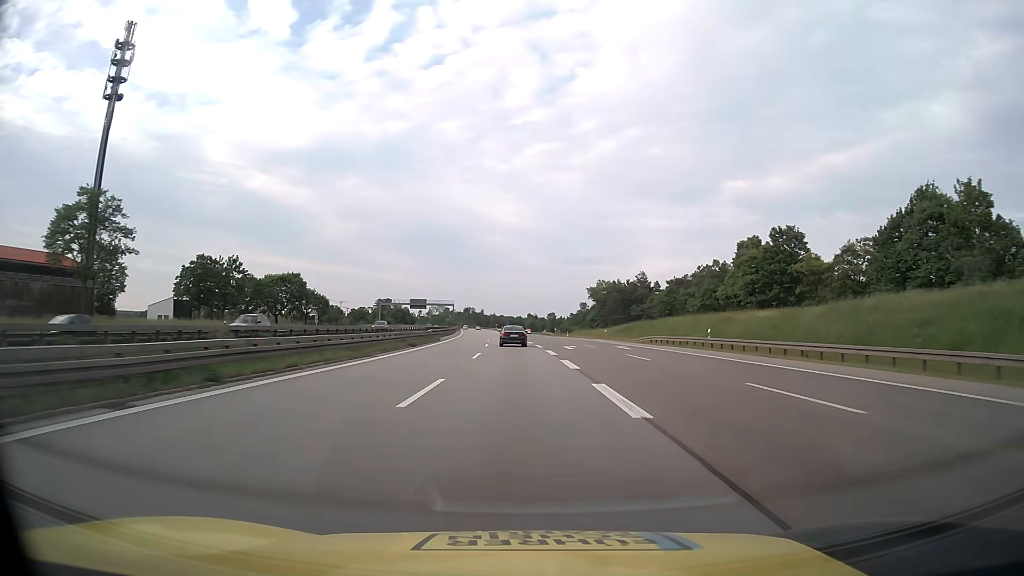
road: motorway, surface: asphalt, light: Day
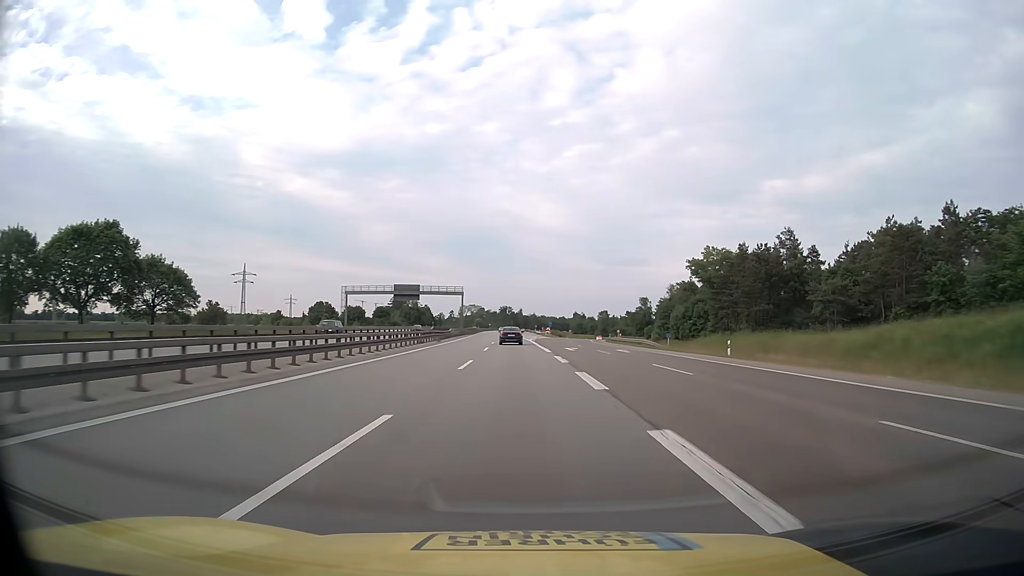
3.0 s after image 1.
(-2.3, +79.1) m; -3°
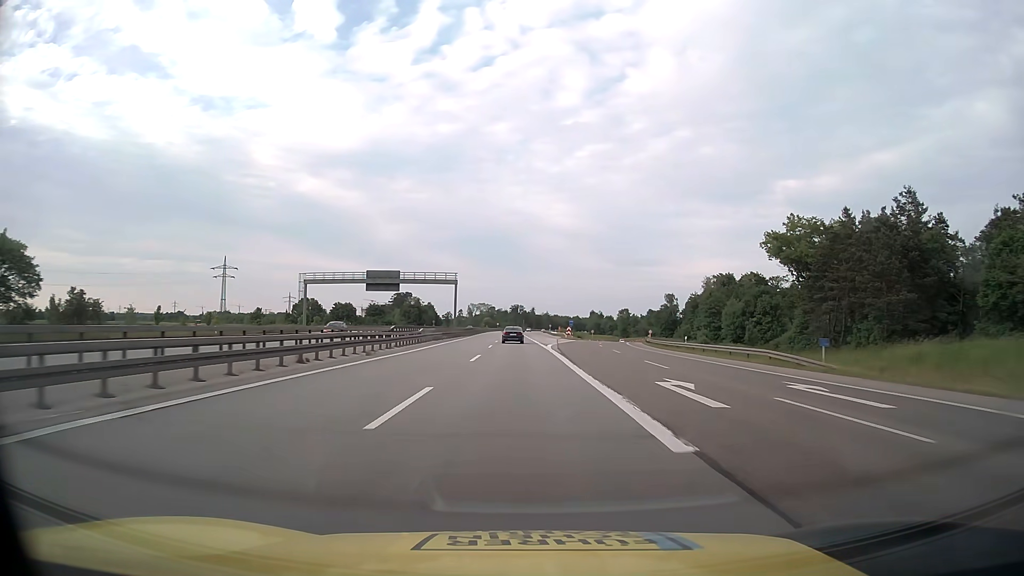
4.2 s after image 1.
(-0.4, +31.6) m; -1°
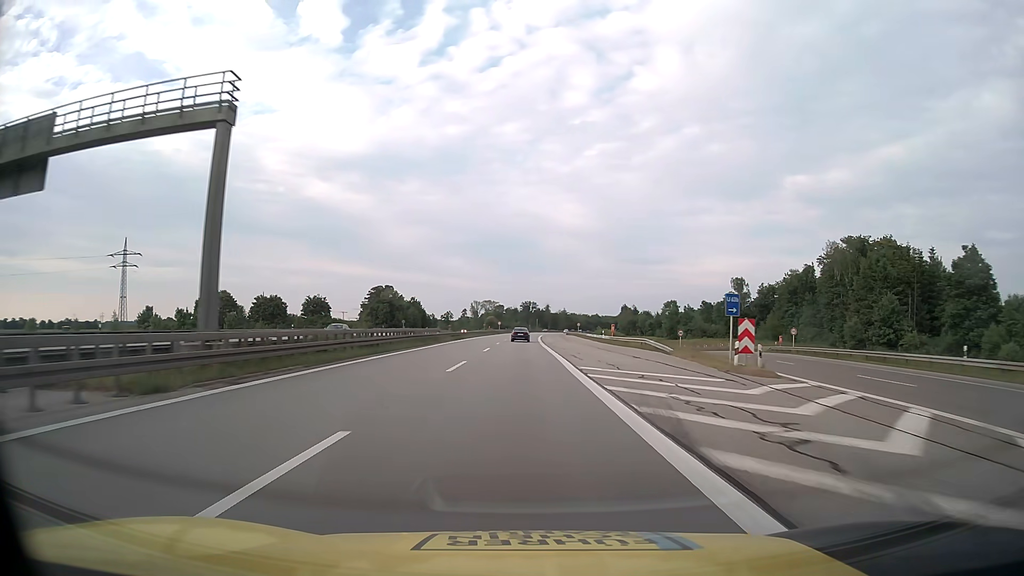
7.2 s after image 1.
(-1.0, +79.1) m; -1°
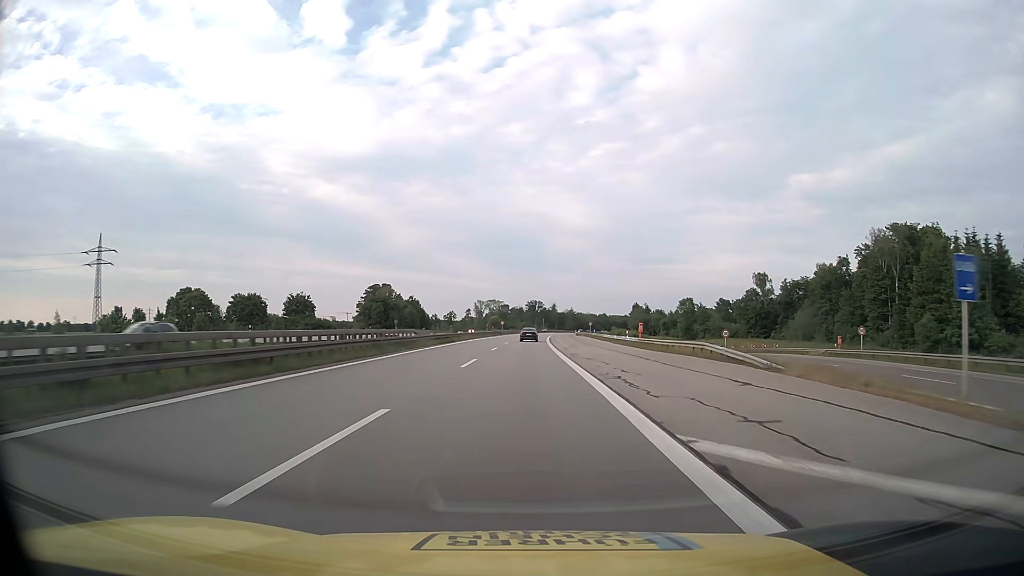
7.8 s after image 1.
(-0.1, +15.8) m; 0°
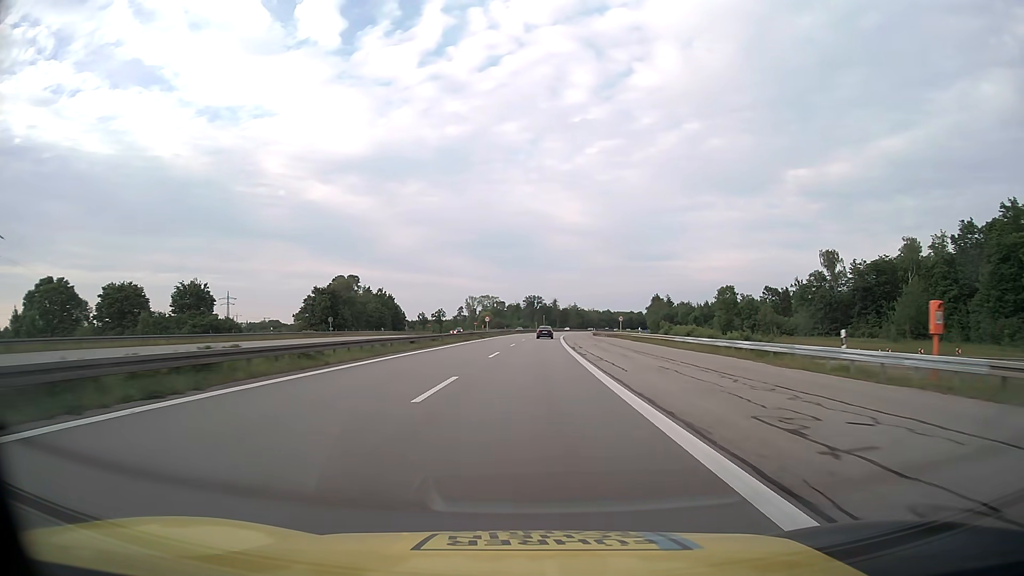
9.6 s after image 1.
(-0.1, +47.5) m; 0°
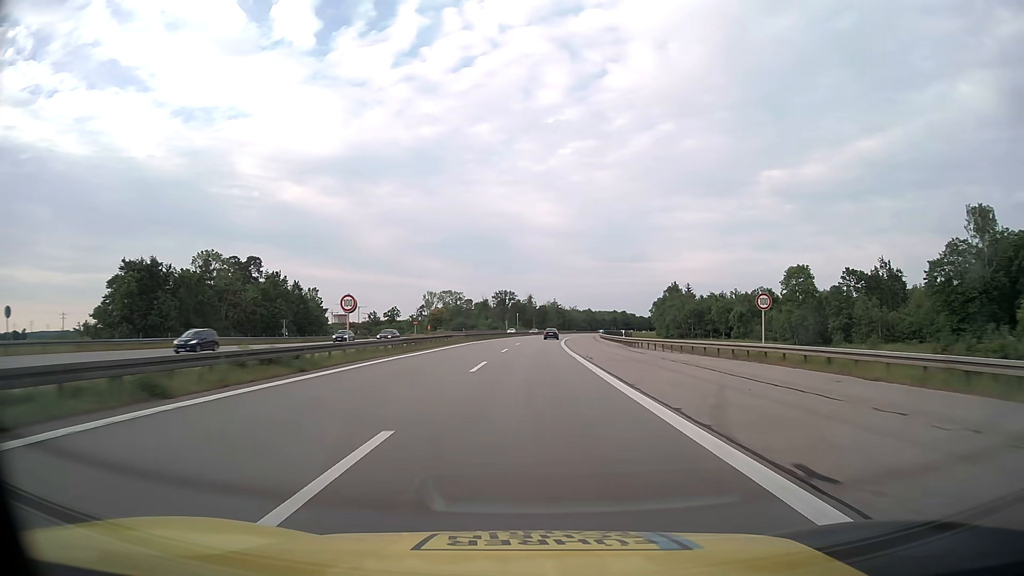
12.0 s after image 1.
(+1.1, +63.2) m; +2°
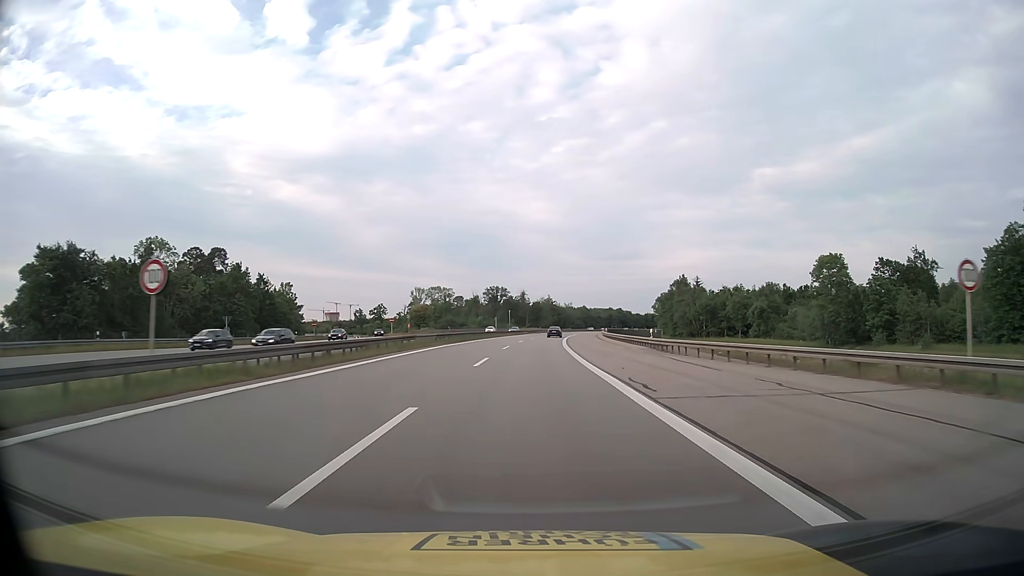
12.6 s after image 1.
(+0.1, +15.8) m; +1°
(0, +10) (0, +20) (0, +30) (+1, +40) (+1, +50) (+1, +60) (+2, +70) (+2, +80) (+3, +90) (+4, +100) m
